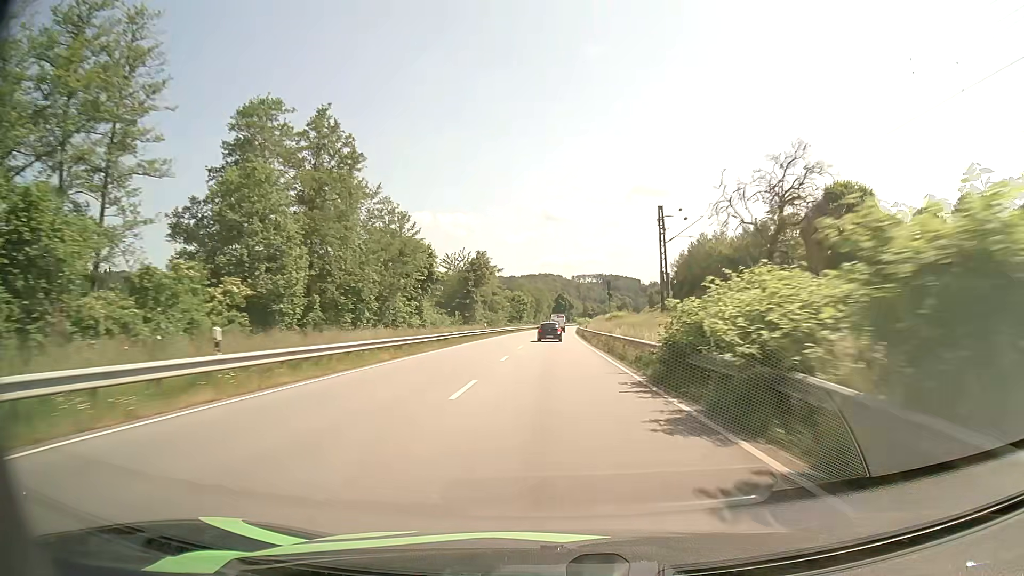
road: primary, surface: asphalt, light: Day
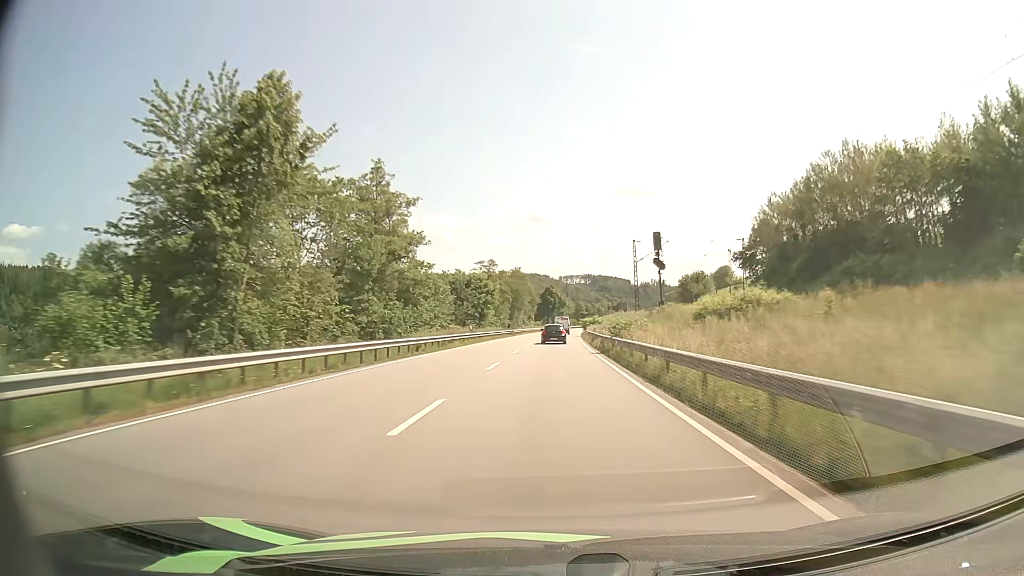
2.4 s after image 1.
(+0.7, +64.1) m; +1°
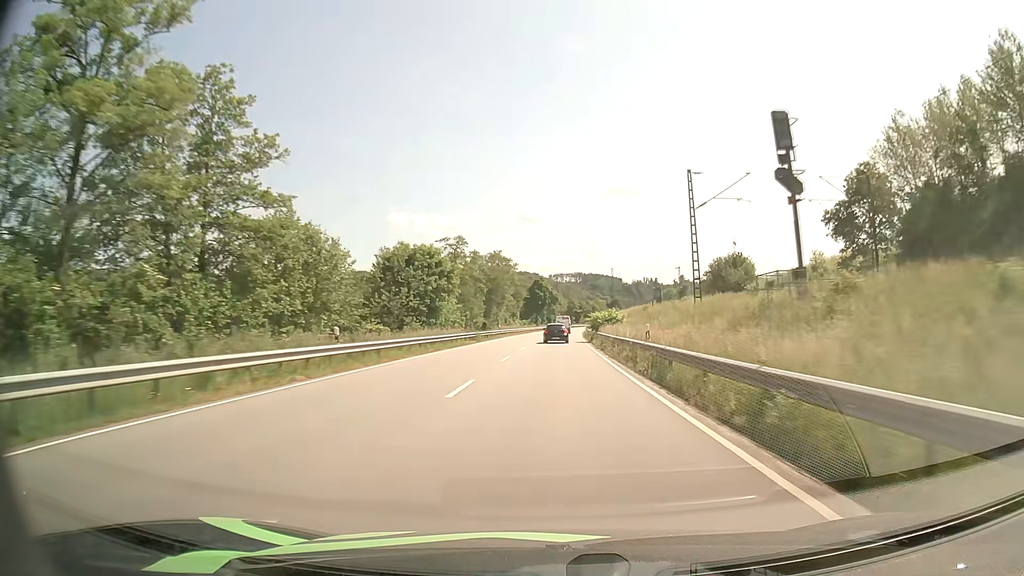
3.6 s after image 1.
(+0.2, +31.9) m; +1°
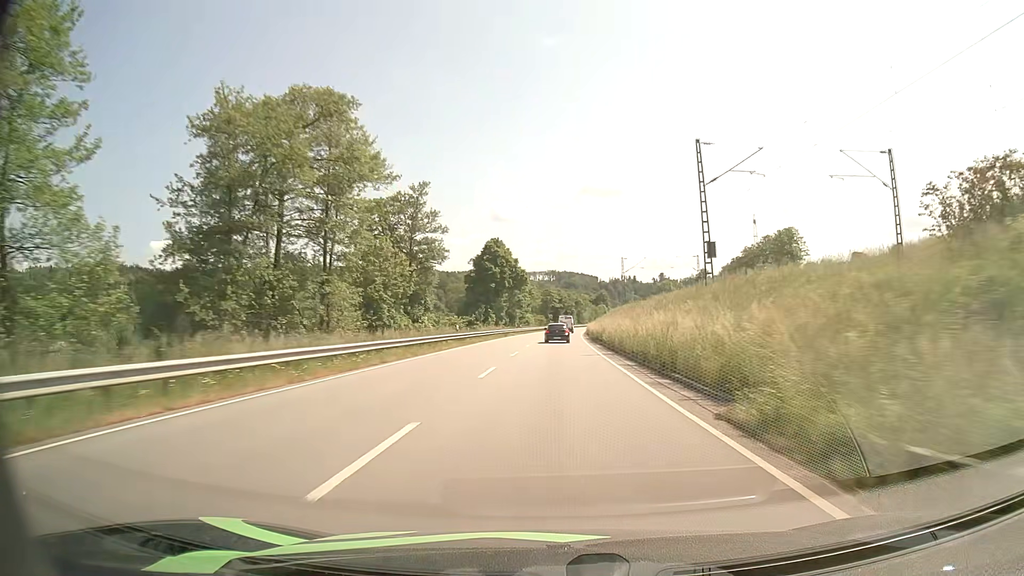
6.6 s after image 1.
(+1.5, +79.7) m; +2°
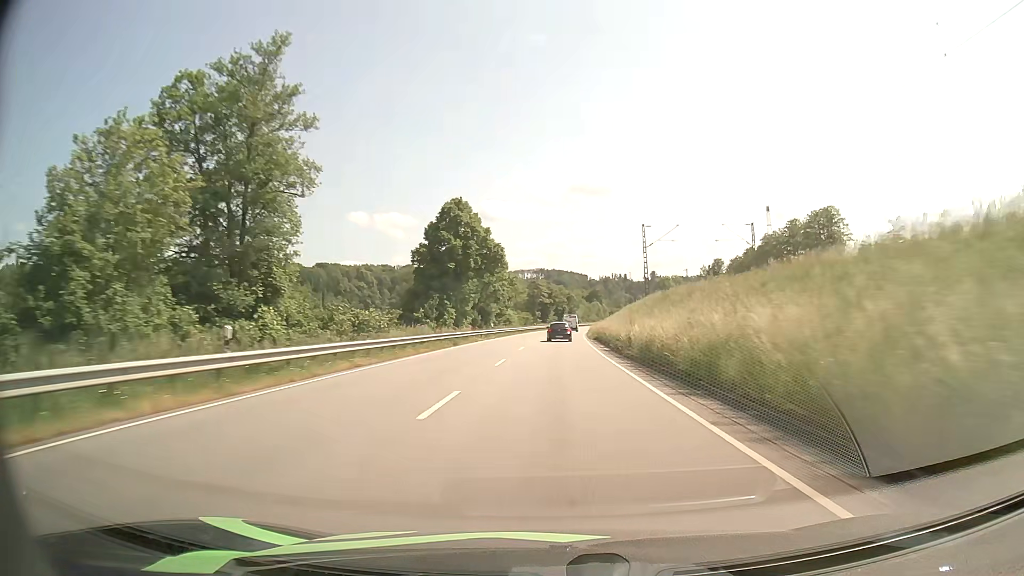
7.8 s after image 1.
(+0.3, +31.9) m; +1°
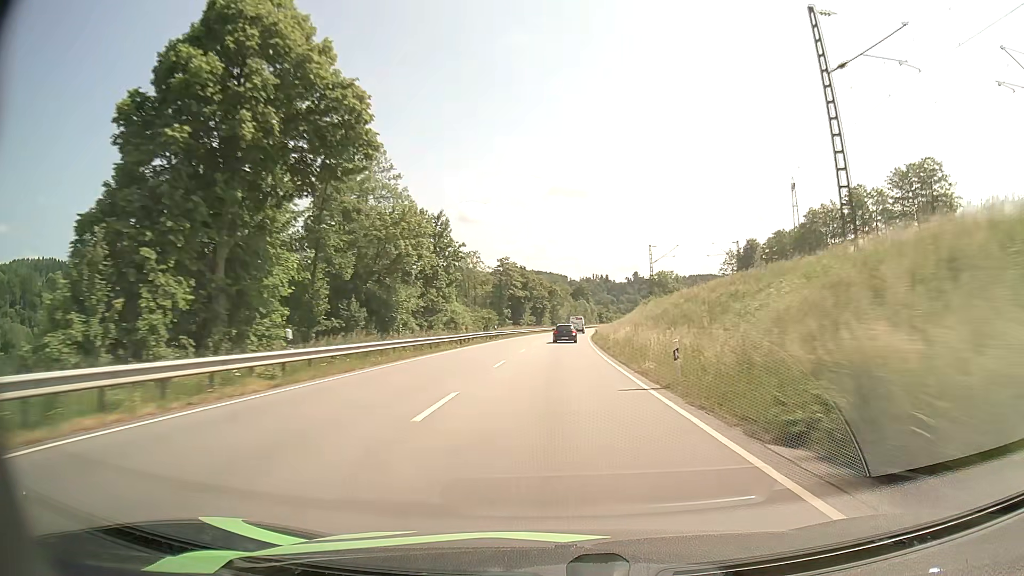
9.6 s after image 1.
(+0.8, +48.1) m; +2°
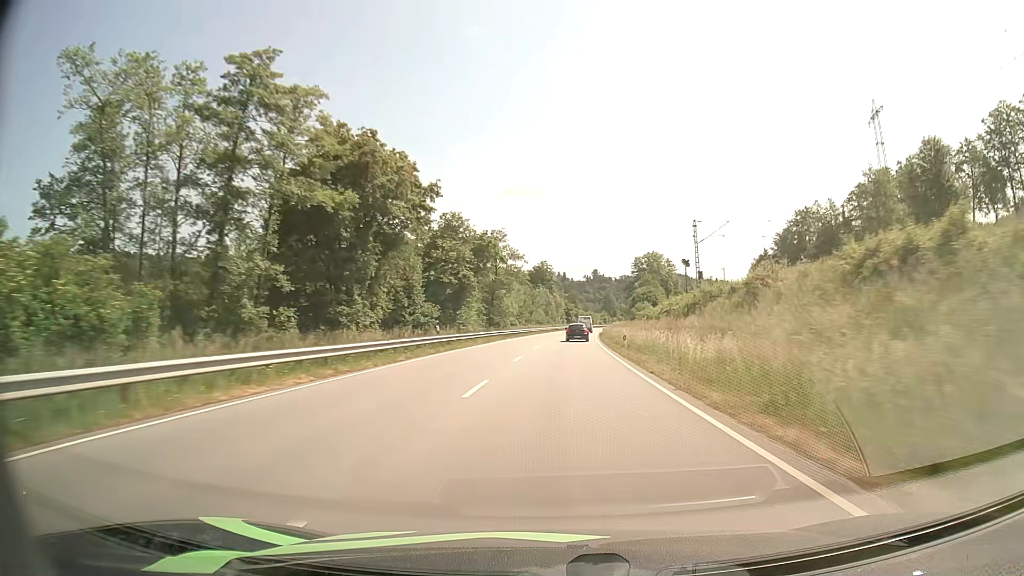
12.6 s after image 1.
(+2.5, +81.5) m; +4°
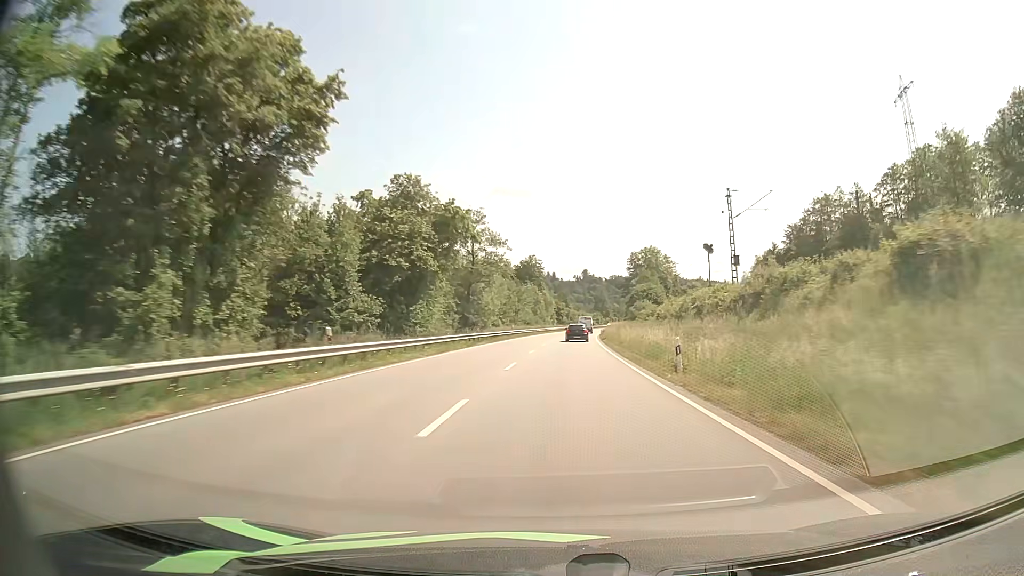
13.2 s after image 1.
(+0.2, +16.5) m; +1°
